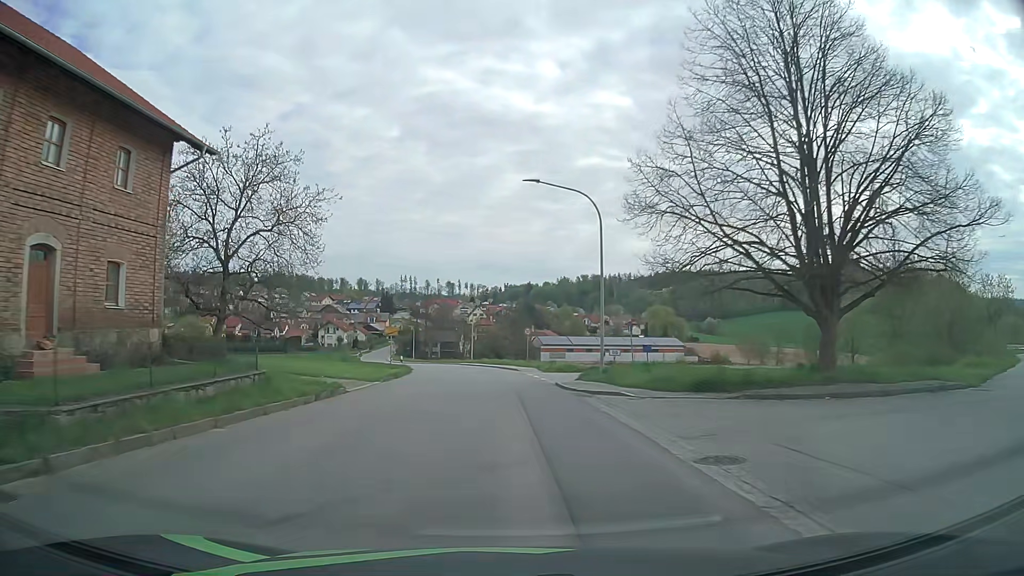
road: tertiary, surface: asphalt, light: Day
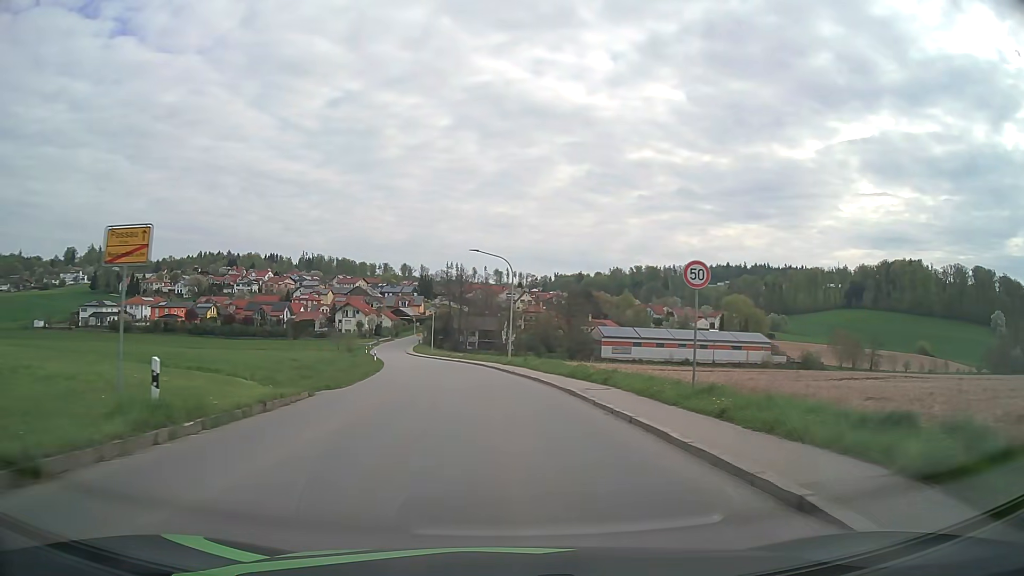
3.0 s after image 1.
(-1.3, +38.5) m; -4°
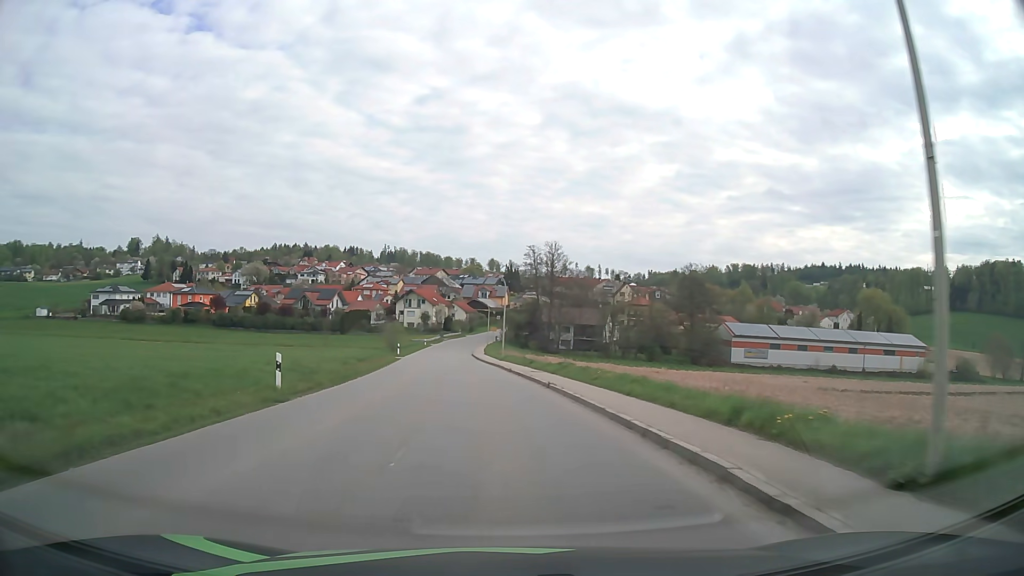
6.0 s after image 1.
(-2.5, +38.5) m; -8°
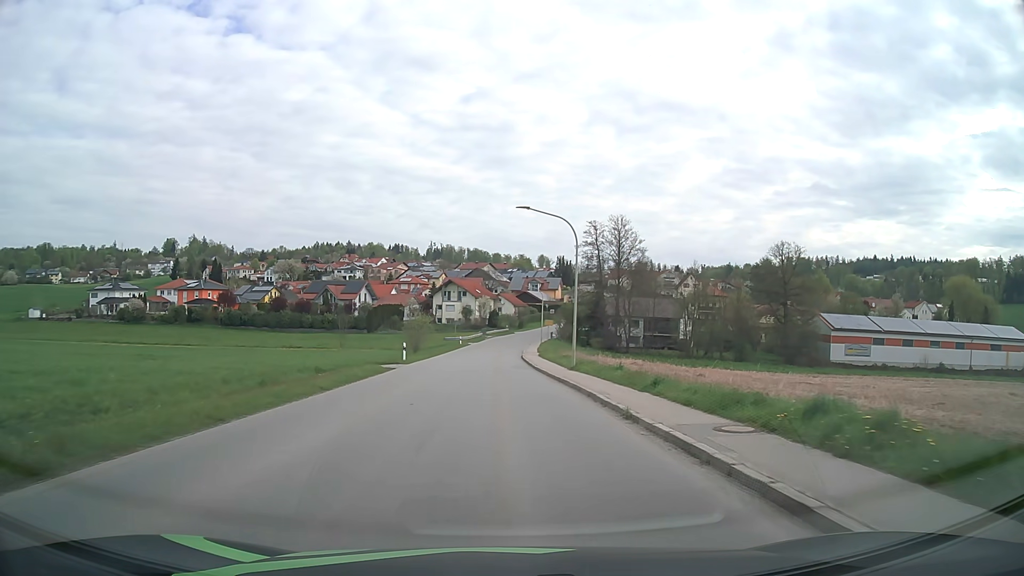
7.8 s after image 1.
(-0.9, +22.9) m; -4°
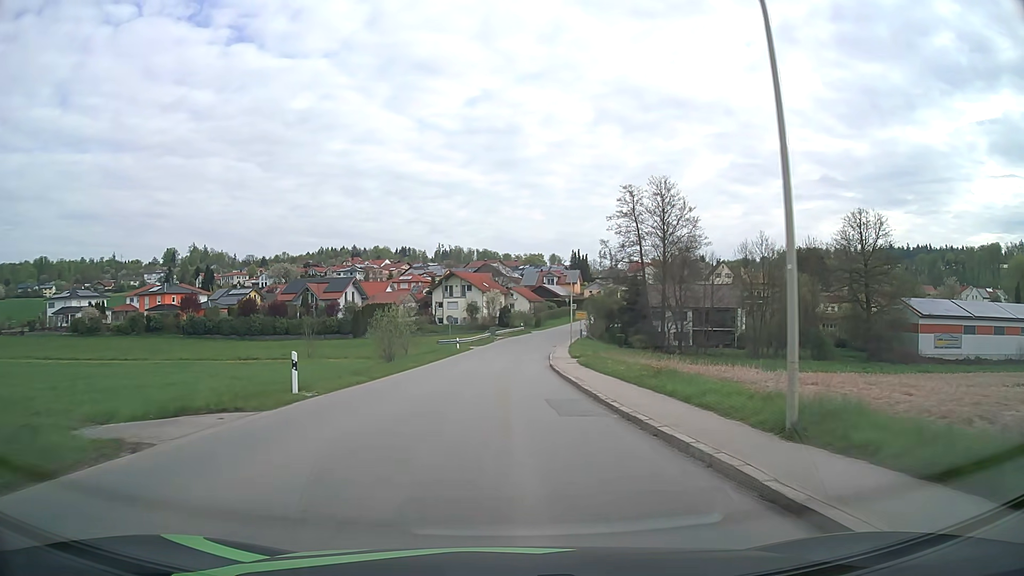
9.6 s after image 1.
(-0.3, +22.9) m; -1°
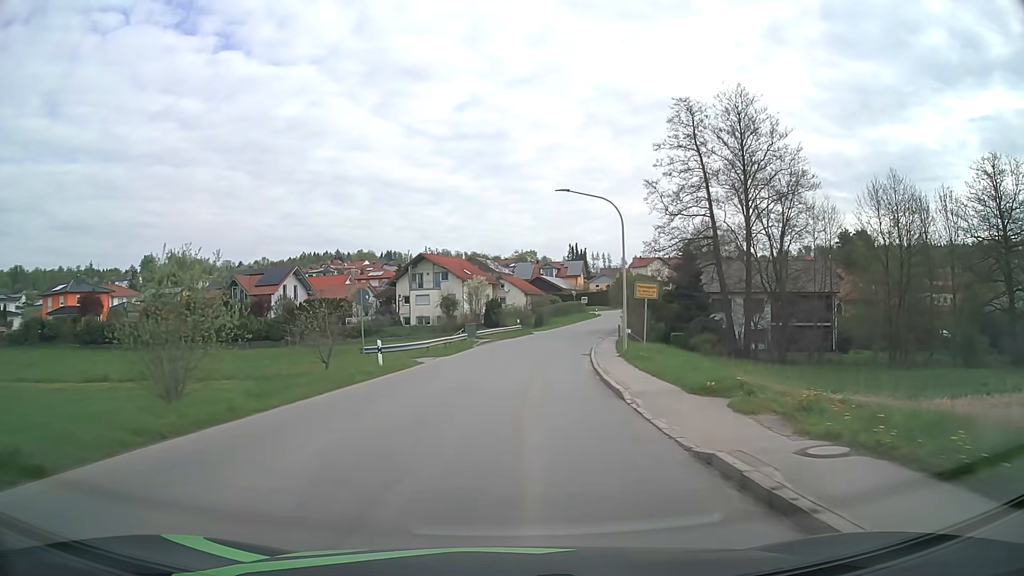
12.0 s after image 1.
(0.0, +30.4) m; +1°
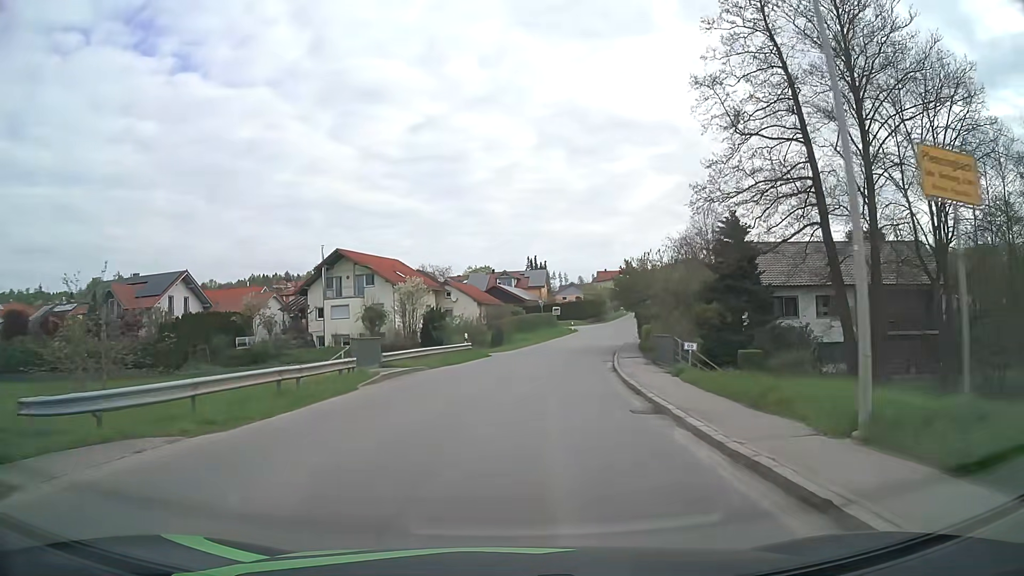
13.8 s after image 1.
(+0.6, +22.7) m; +4°
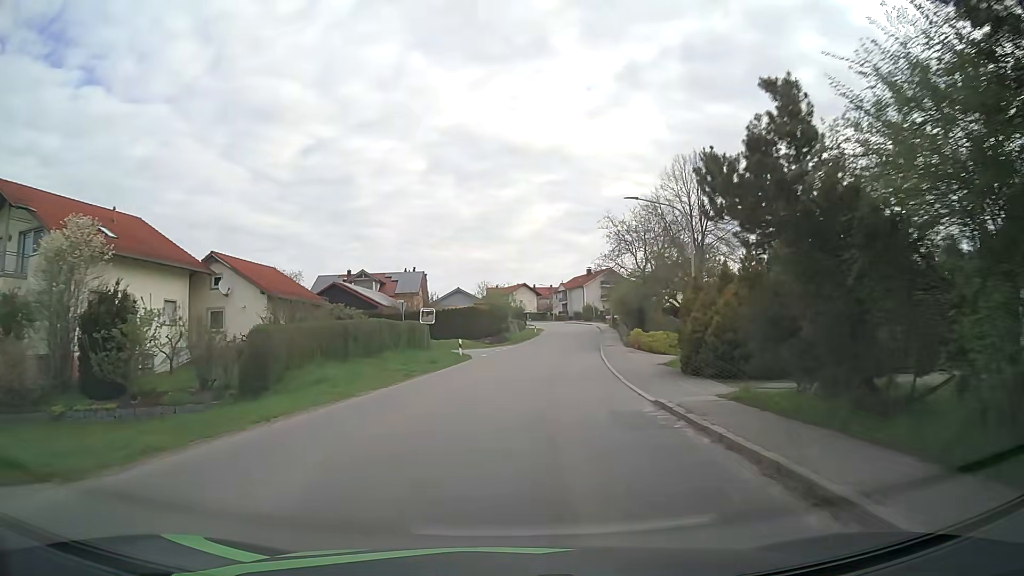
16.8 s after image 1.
(+3.0, +37.1) m; +9°
(0, +10) (+1, +20) (+2, +30) (+3, +40) (+5, +50) (+6, +60) (+8, +70) (+9, +79) (+10, +89) (+11, +99) m
